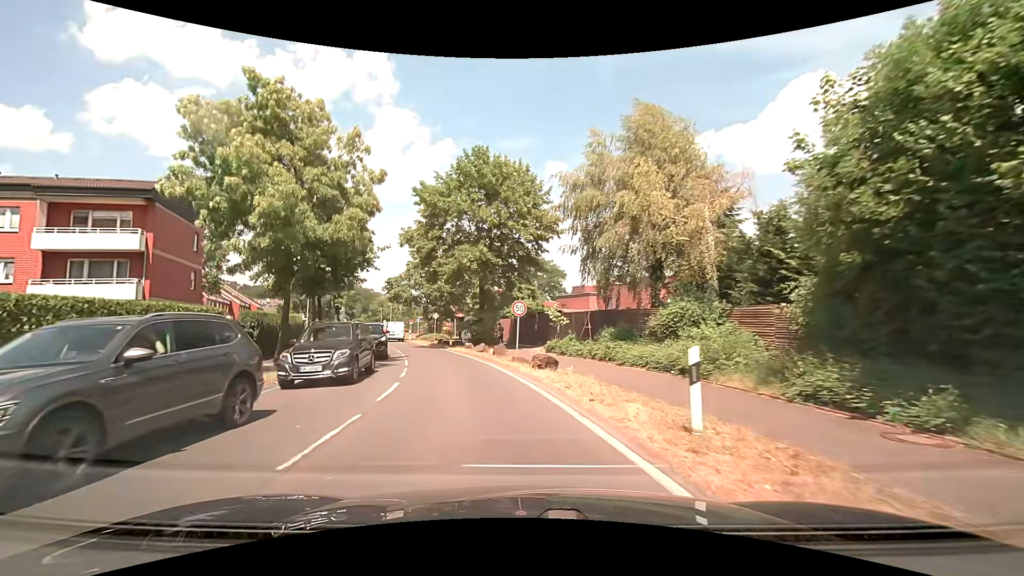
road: secondary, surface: asphalt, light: Day
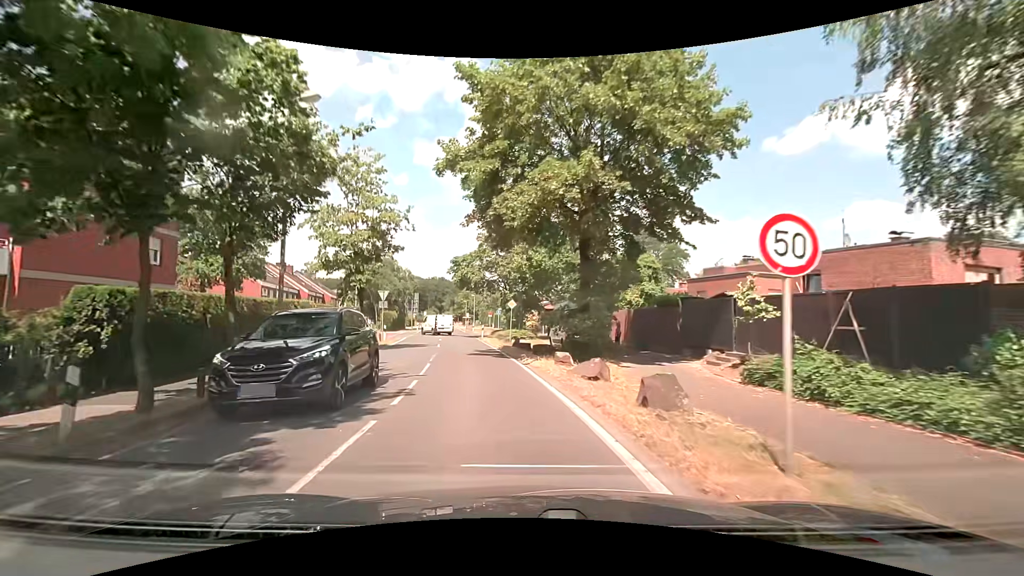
(-1.5, +14.9) m; -10°
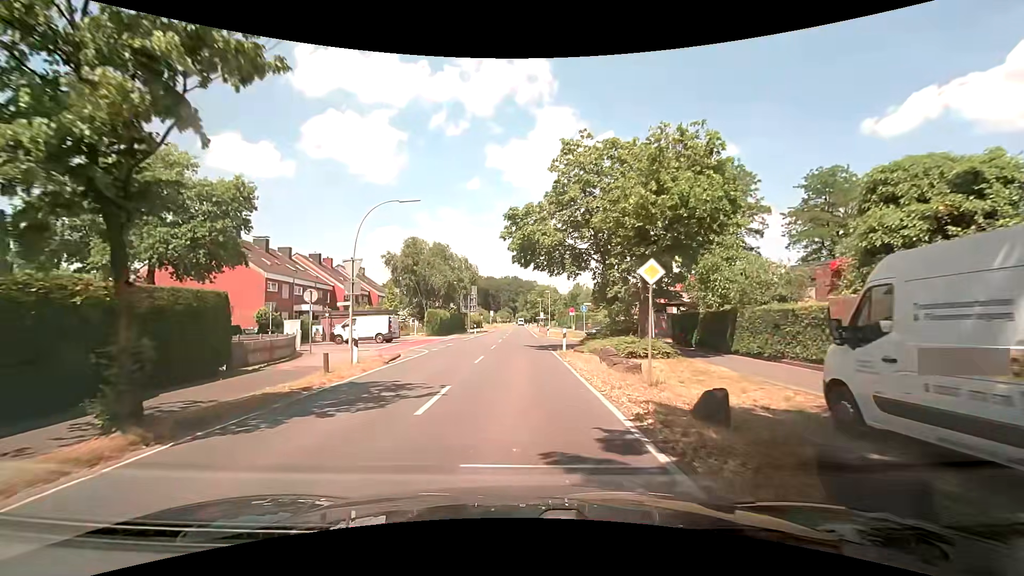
(-1.6, +19.2) m; -9°
(0, +10) (0, +20) (-1, +30) (-7, +38) (-17, +38) (-27, +37) (-37, +37) (-47, +38) (-57, +37) (-67, +37) m
